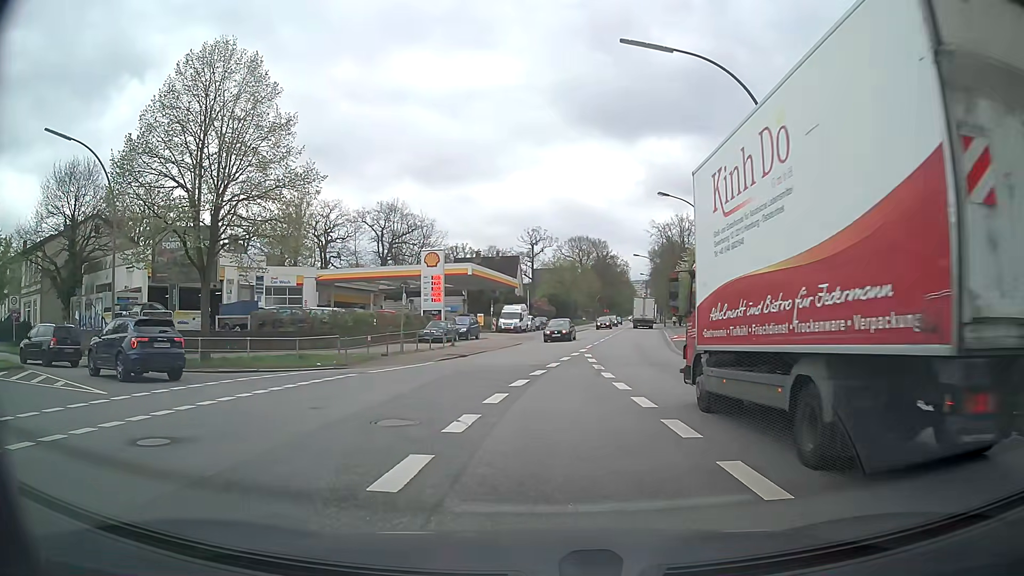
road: secondary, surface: asphalt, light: Day
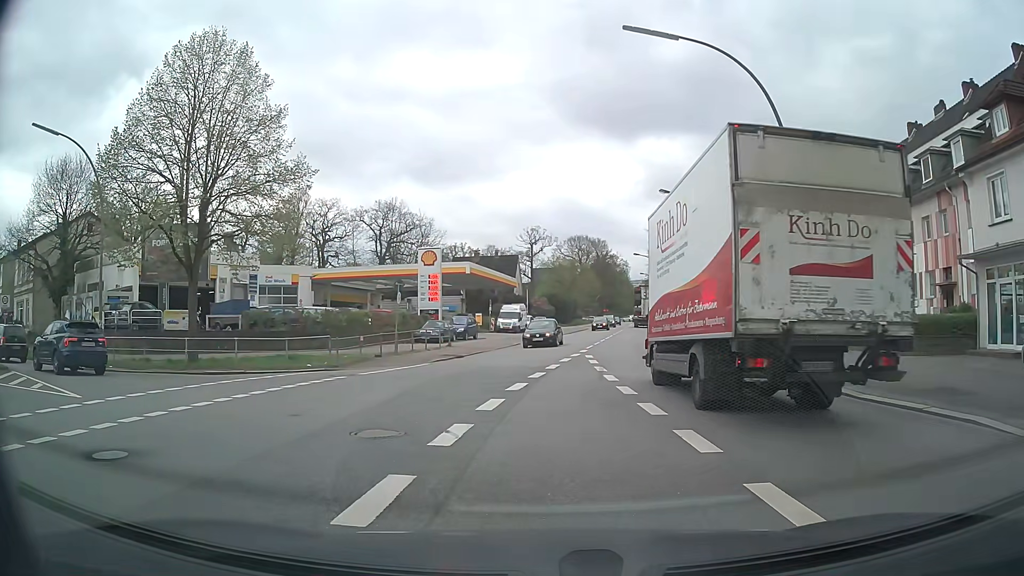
(0.0, +0.9) m; 0°
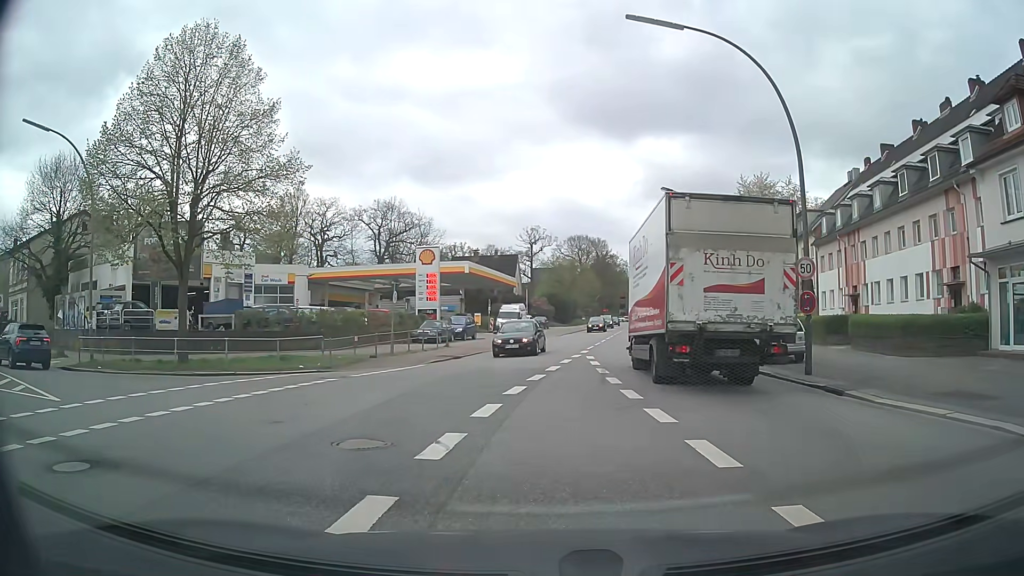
(0.0, +0.7) m; 0°
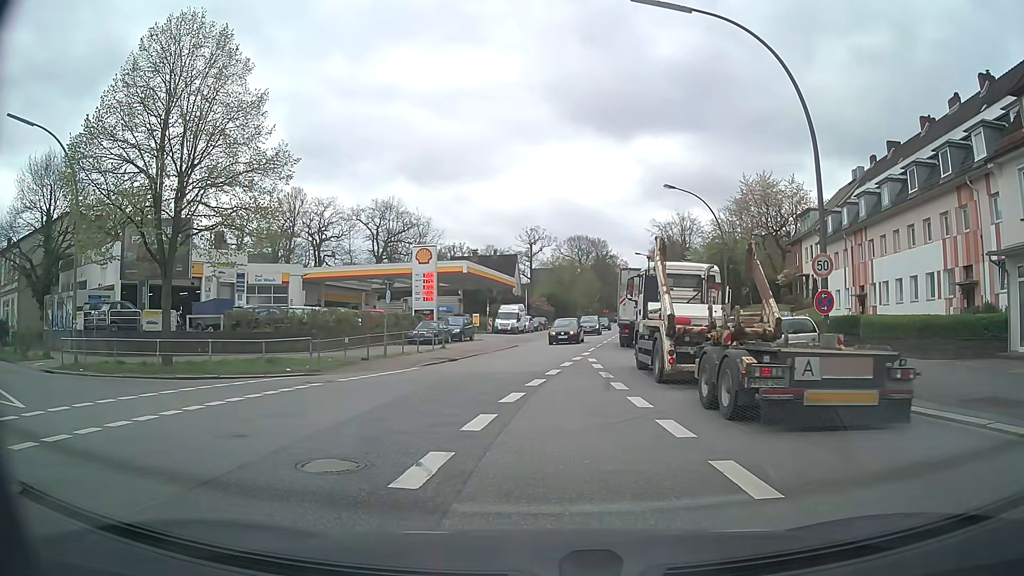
(0.0, +1.1) m; 0°
